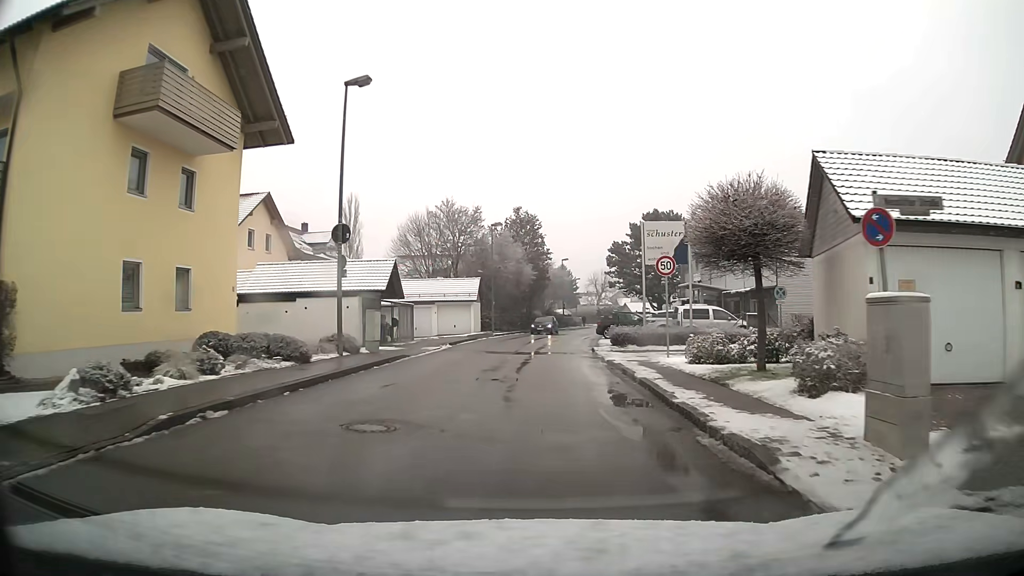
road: unclassified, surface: asphalt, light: Day
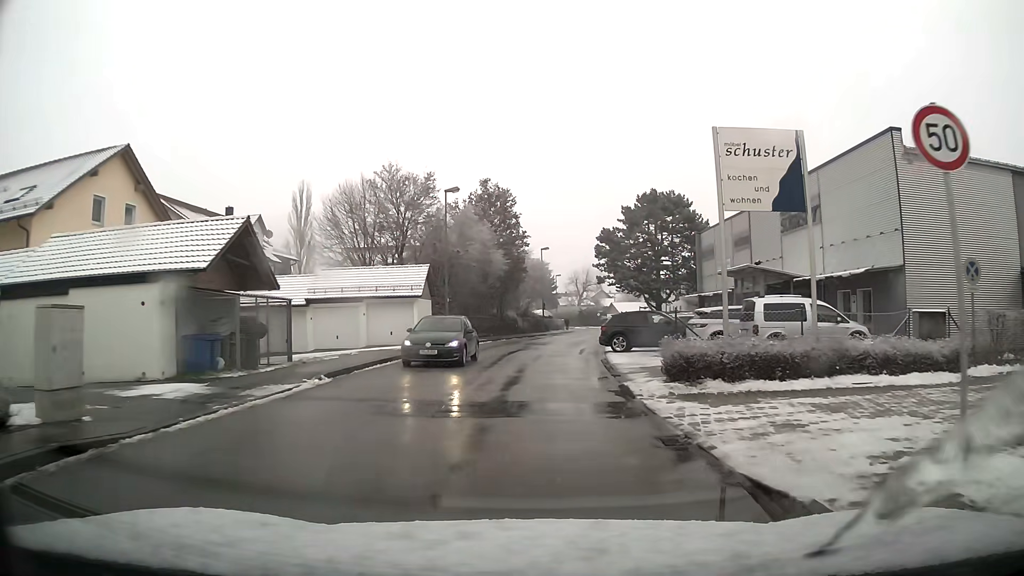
(+0.2, +14.8) m; +2°
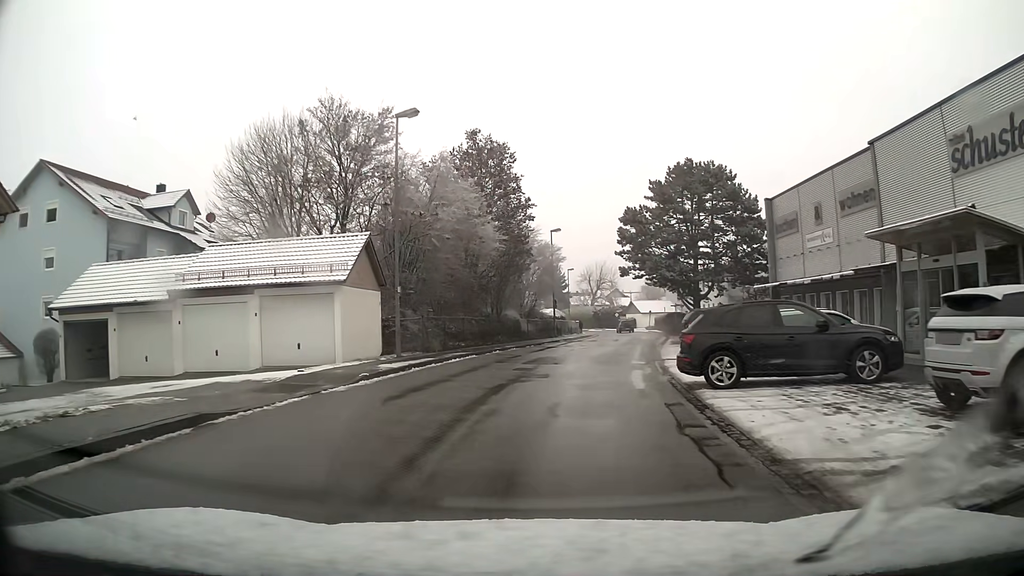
(0.0, +14.4) m; 0°
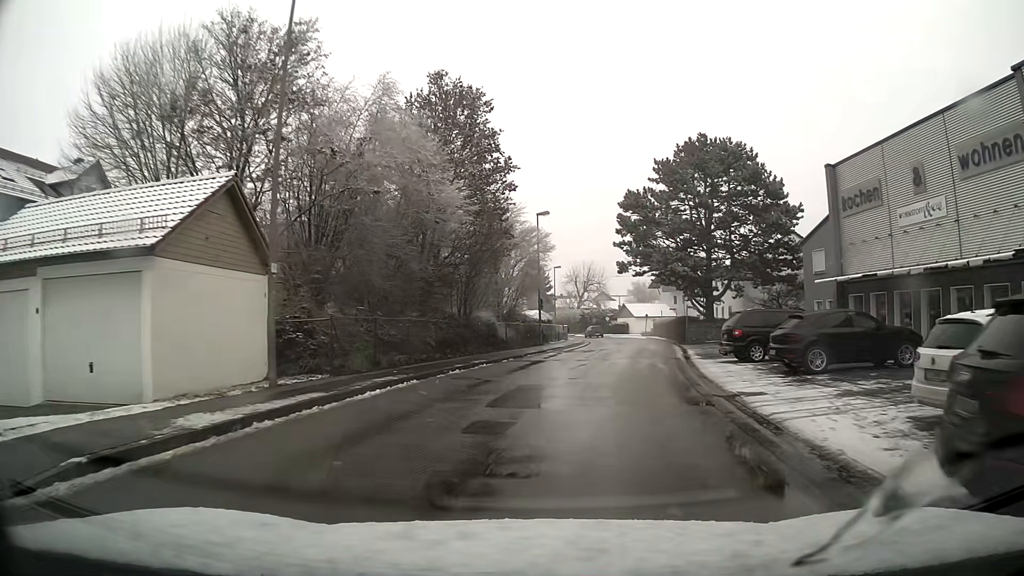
(+0.2, +9.8) m; +3°
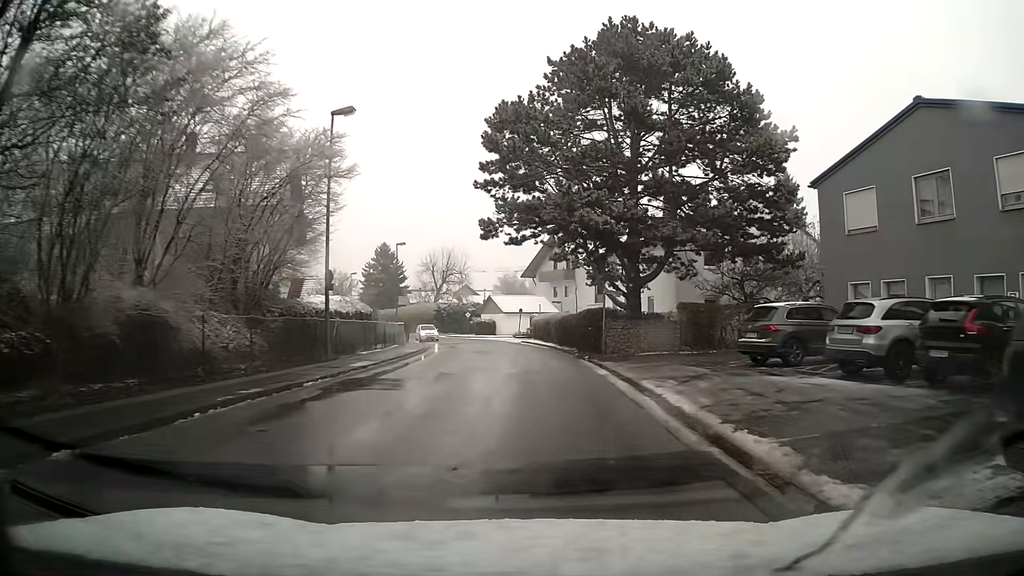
(+2.0, +20.1) m; +10°
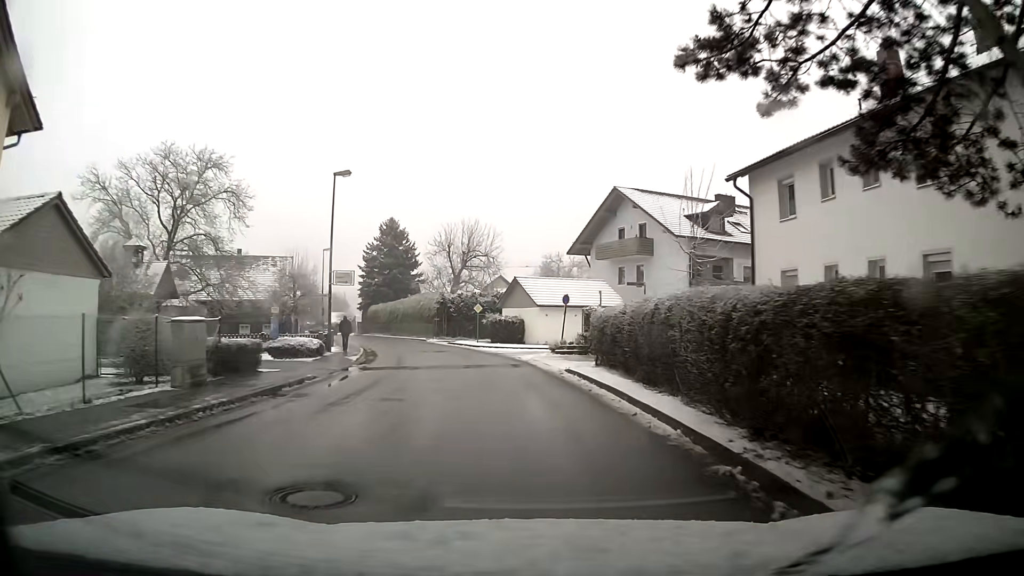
(-0.8, +27.5) m; -6°
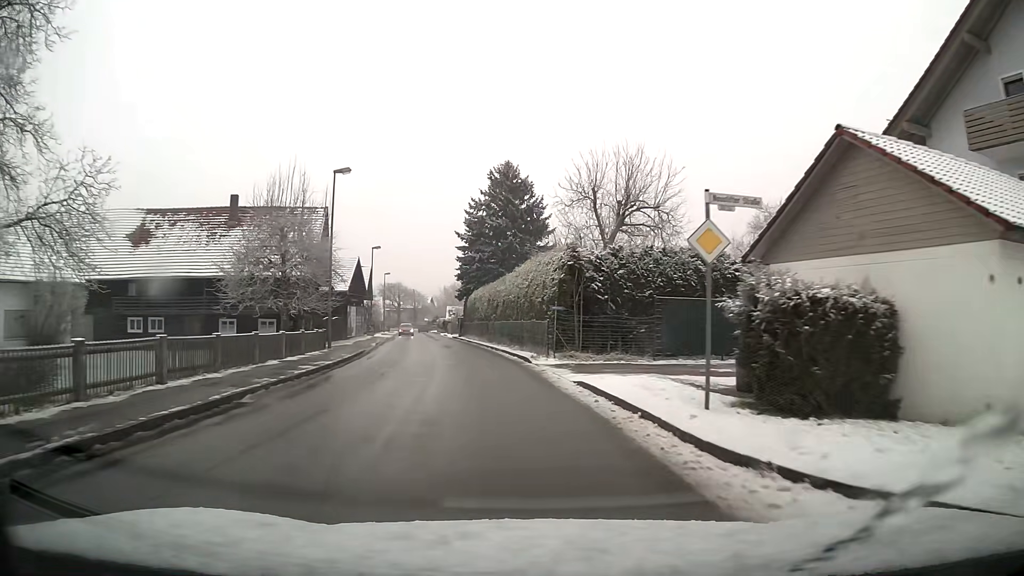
(-3.2, +32.3) m; -12°
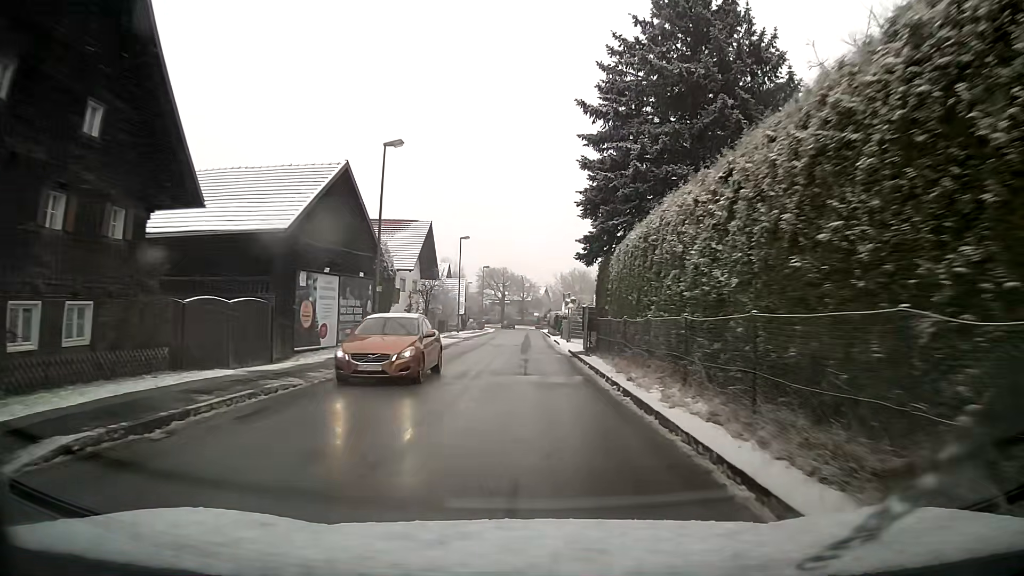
(-3.6, +35.6) m; -9°
(0, +10) (0, +20) (0, +30) (0, +40) (-1, +50) (-1, +60) (-1, +70) (-1, +80) (-1, +90) (-1, +100) m
